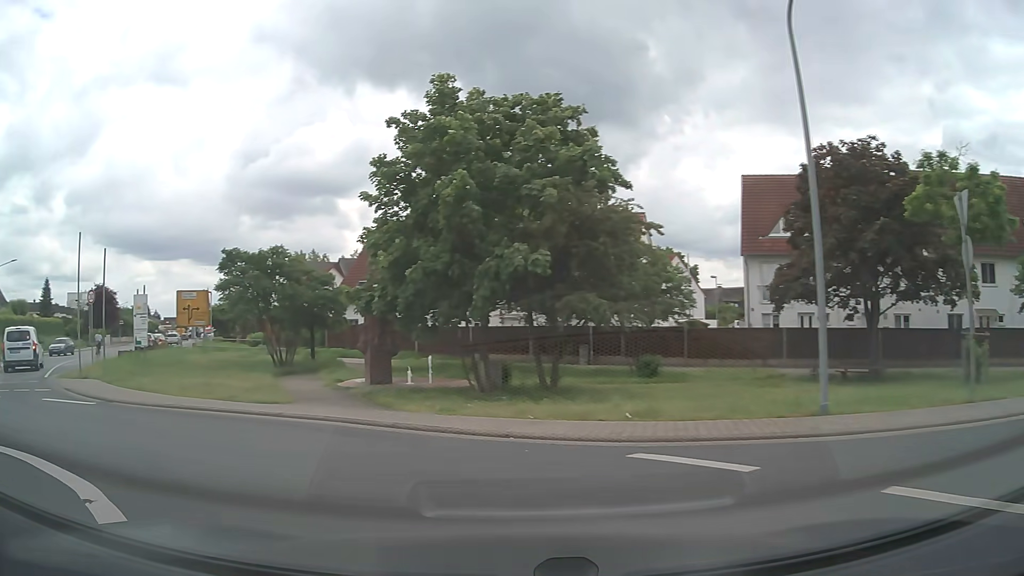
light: Day
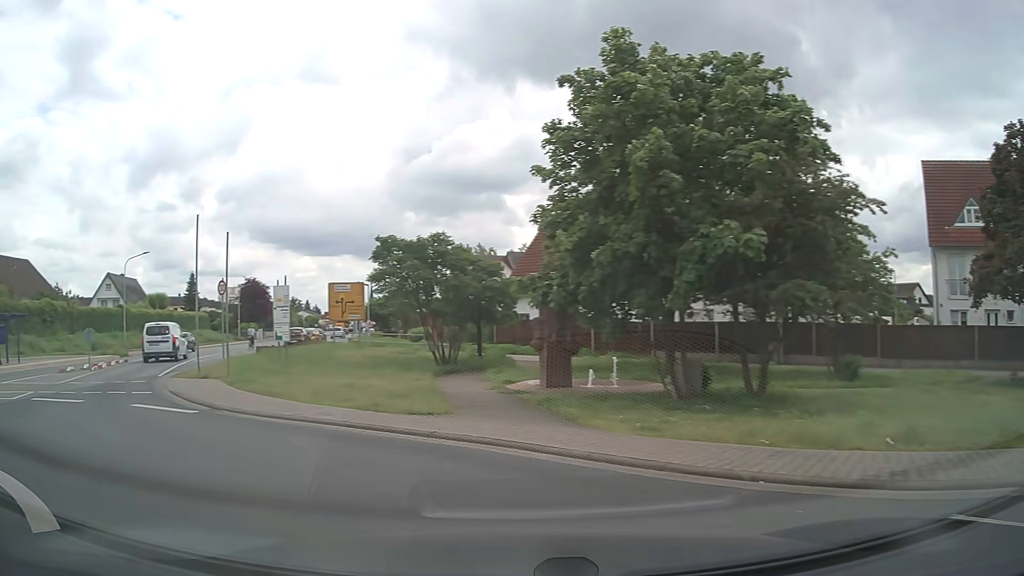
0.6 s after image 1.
(-0.4, +2.9) m; -15°
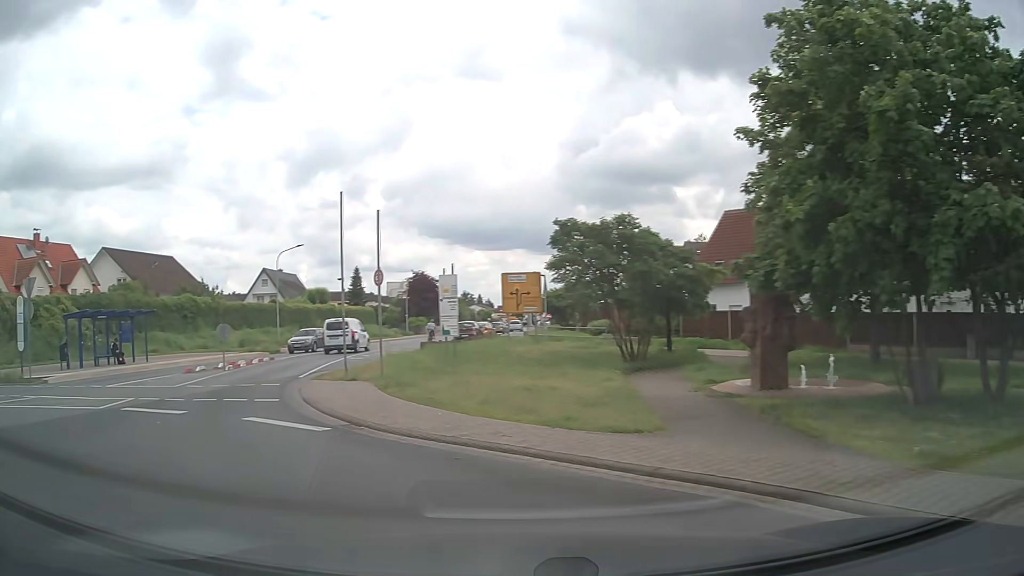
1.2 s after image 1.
(-0.3, +2.9) m; -15°
(-3, +9) (-7, +19) (-9, +28) (-9, +38) (-8, +48) (-7, +58) (-5, +68) (-3, +78) (-2, +88) (-1, +98) m
